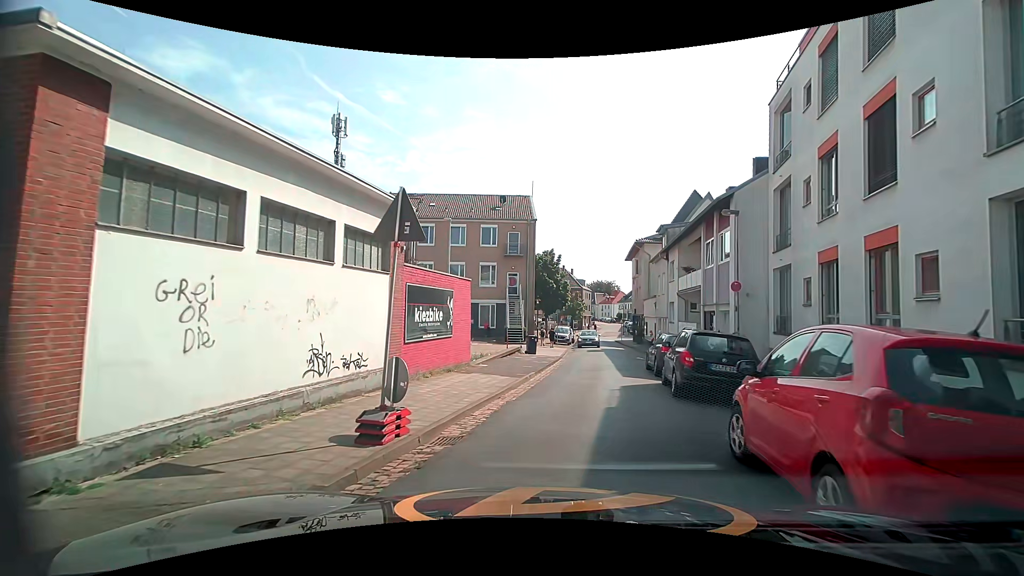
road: residential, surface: asphalt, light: Day
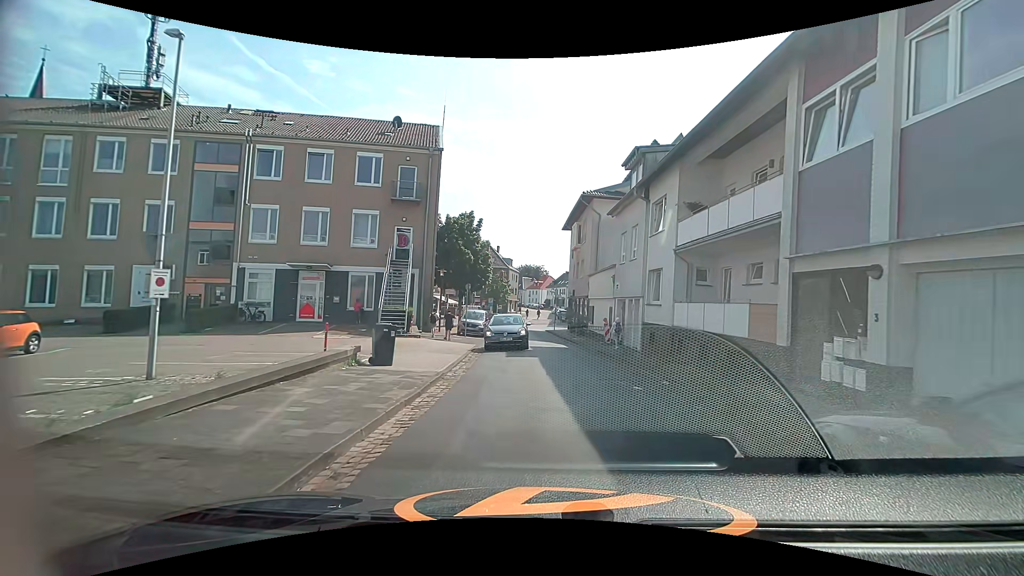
(+1.2, +15.7) m; +8°
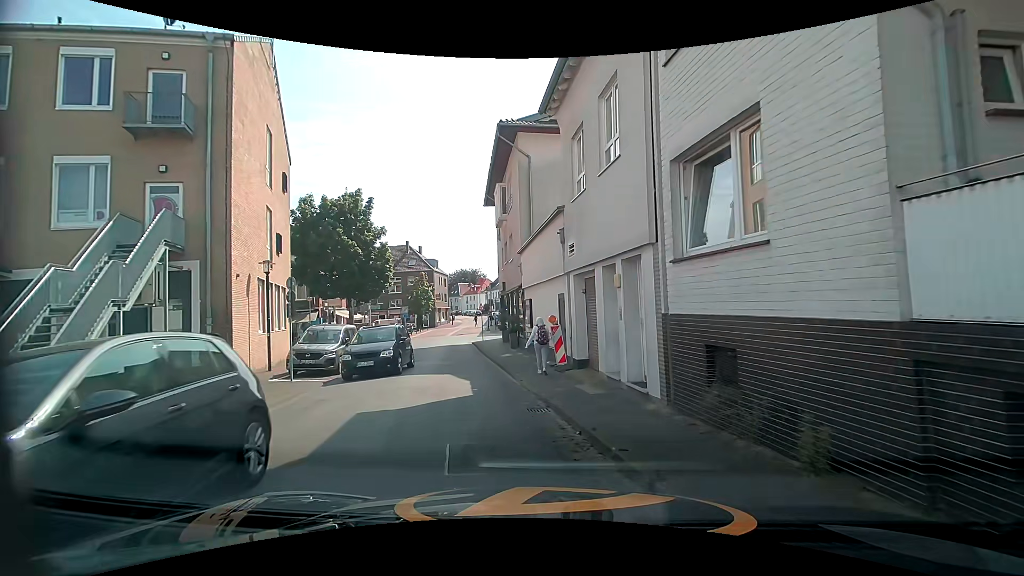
(+1.3, +14.2) m; +8°
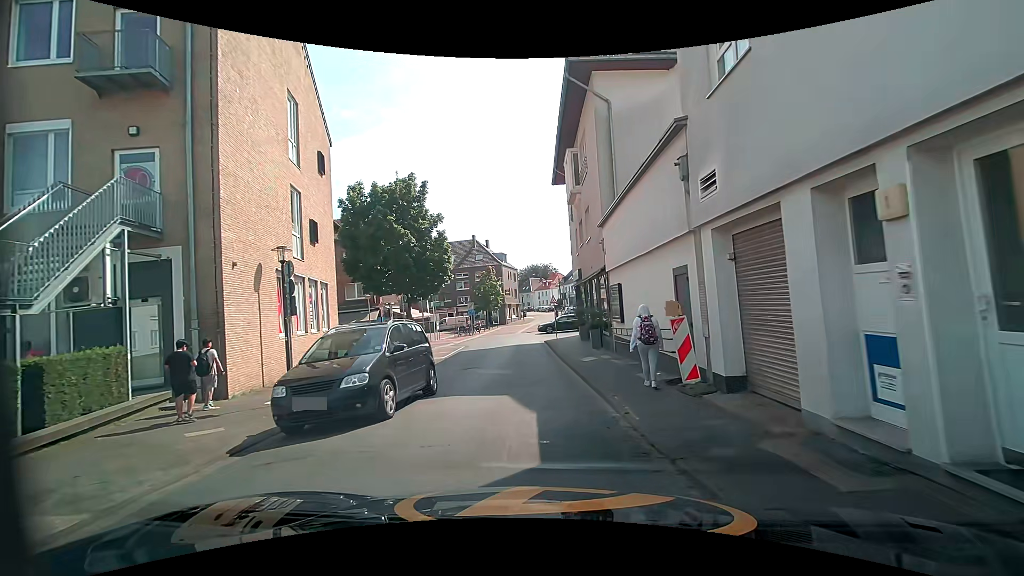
(-0.5, +5.2) m; -8°
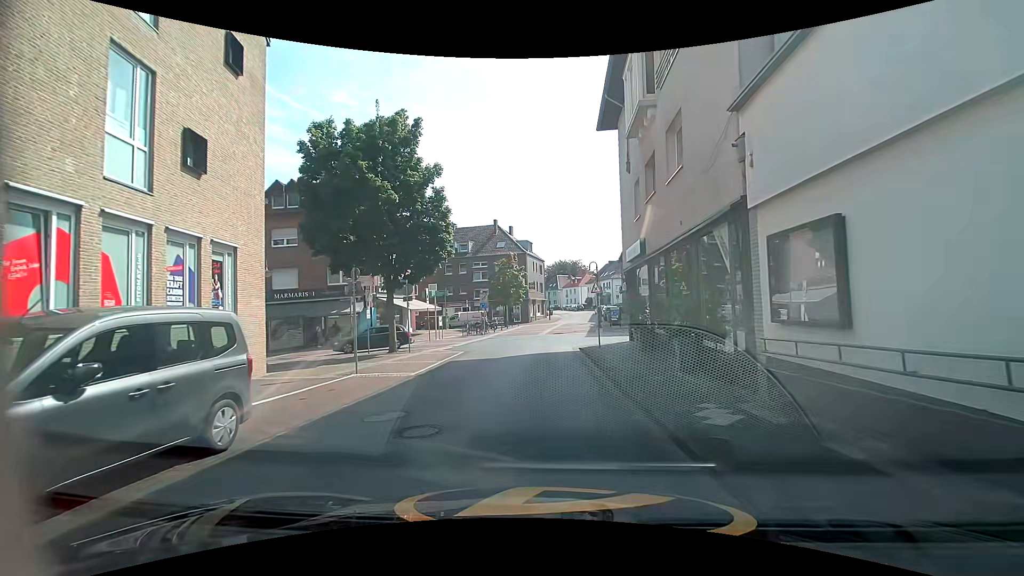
(-0.7, +10.2) m; -4°
